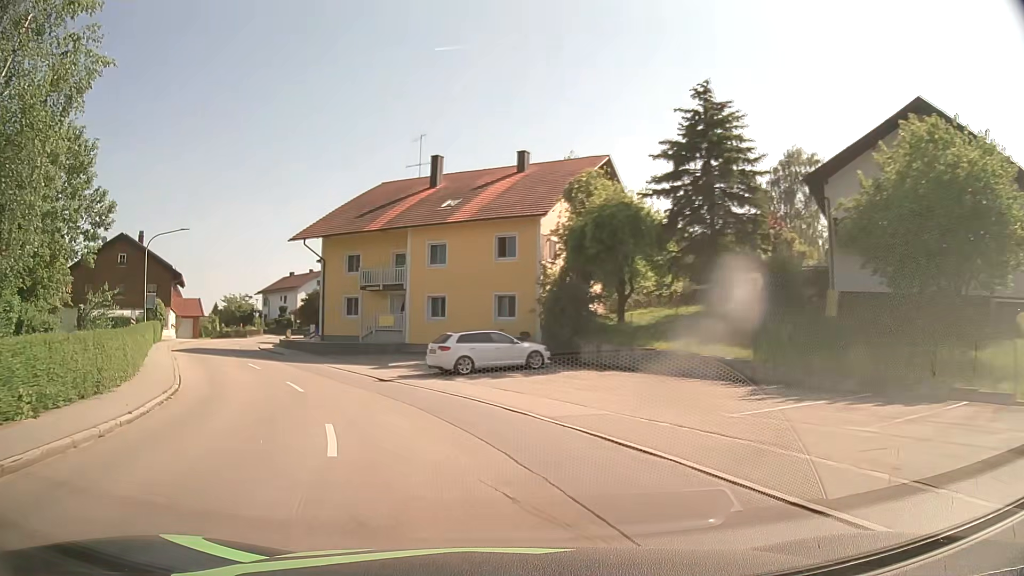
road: secondary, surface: asphalt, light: Day
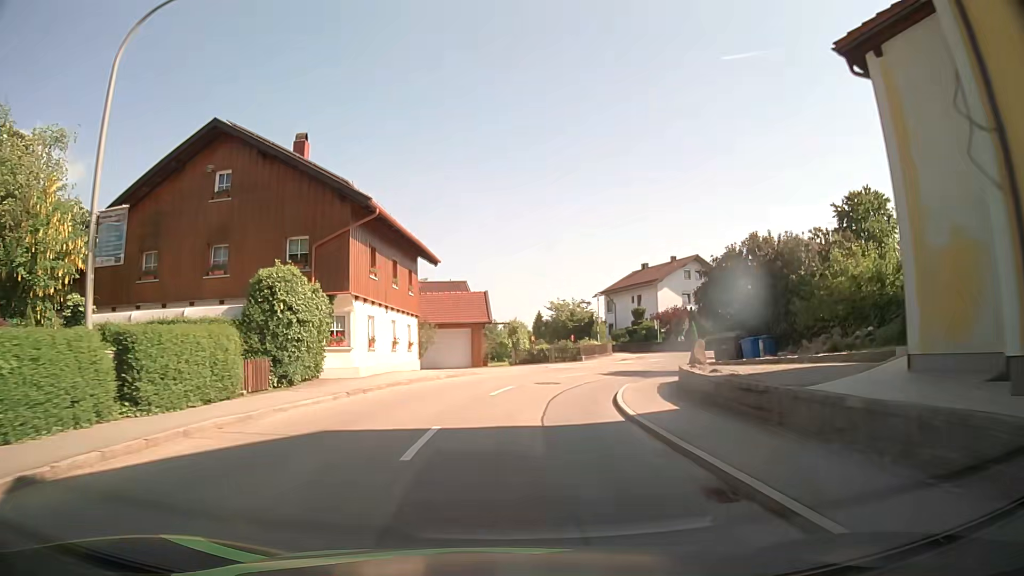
(-12.8, +32.8) m; -30°
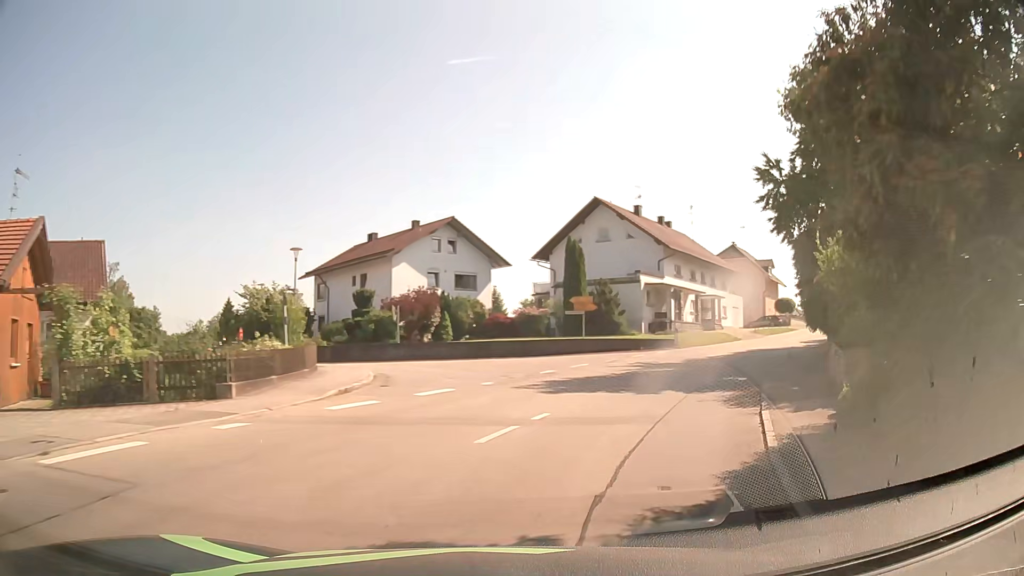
(+2.9, +24.0) m; +22°
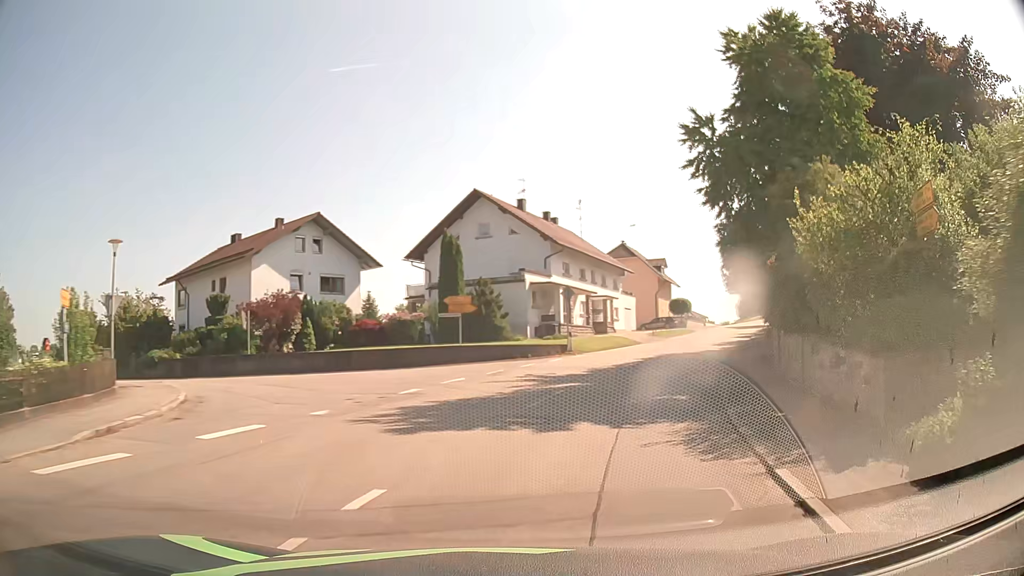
(+0.5, +5.1) m; +10°
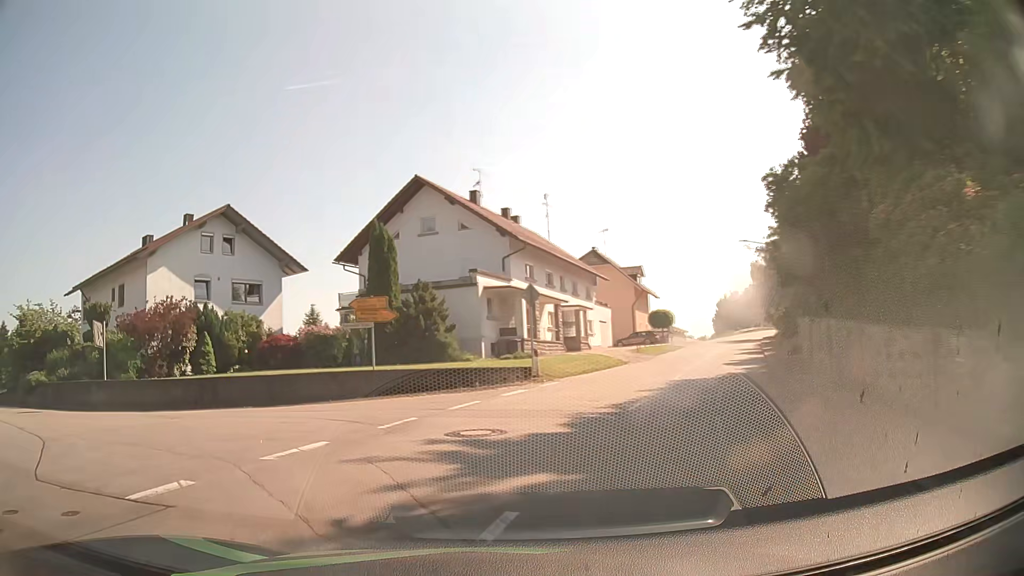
(+1.1, +9.1) m; +6°
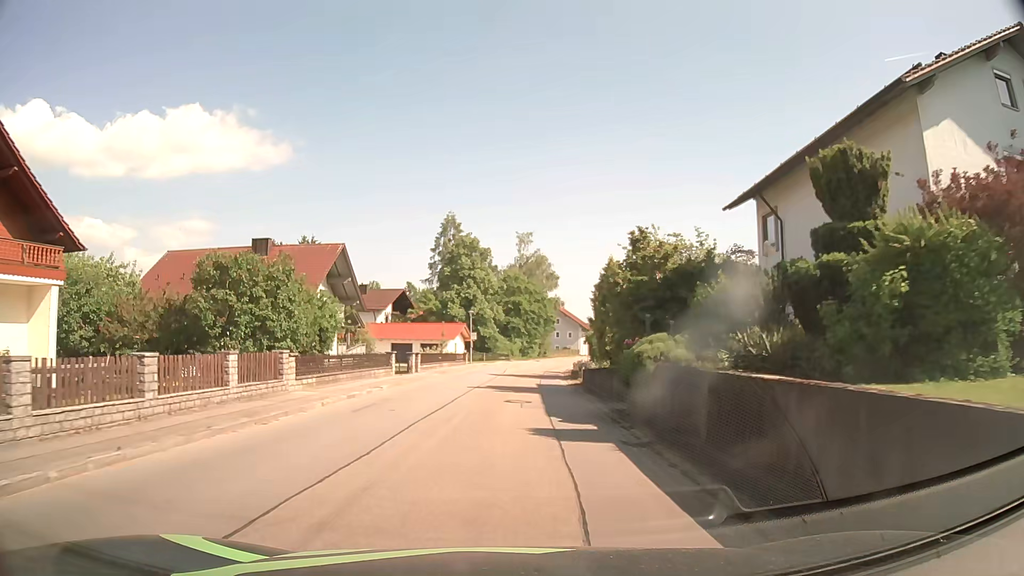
(-13.1, +17.8) m; -57°
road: tertiary
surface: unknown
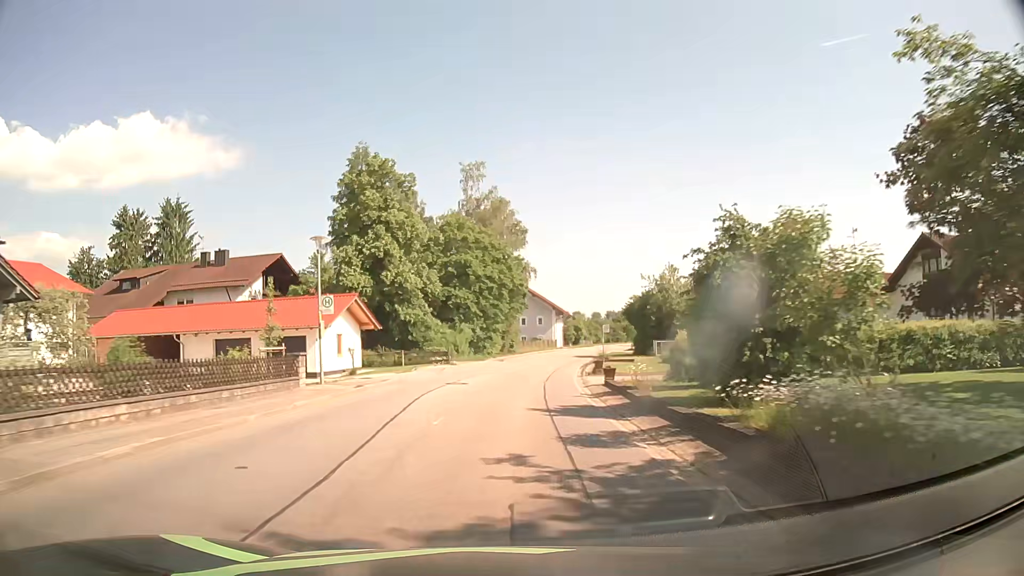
(+1.1, +37.3) m; +3°
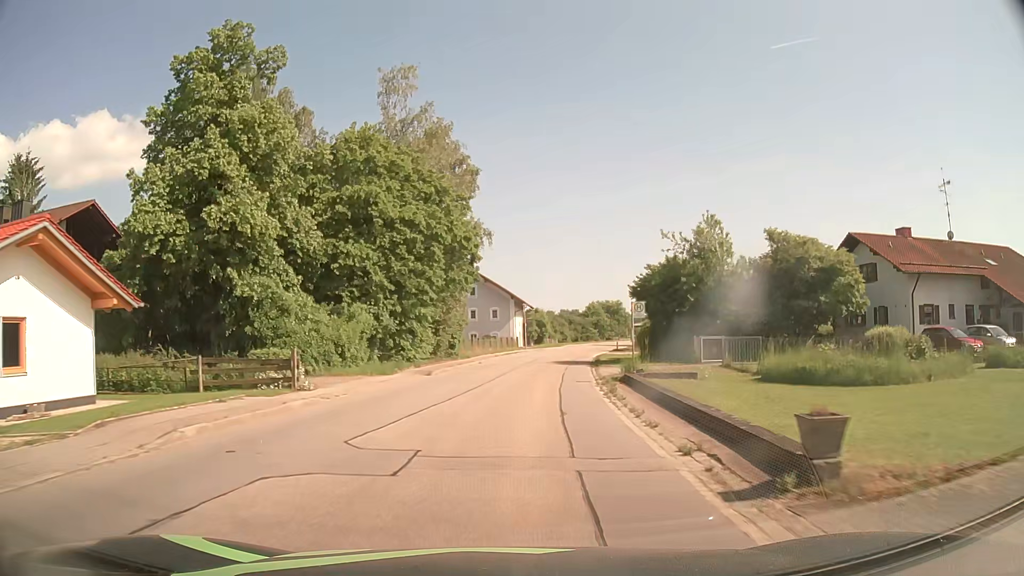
(+0.6, +23.9) m; +4°
(0, +10) (+1, +20) (+2, +30) (+3, +40) (+4, +50) (+6, +60) (+8, +69) (+11, +79) (+14, +89) (+17, +98) m
